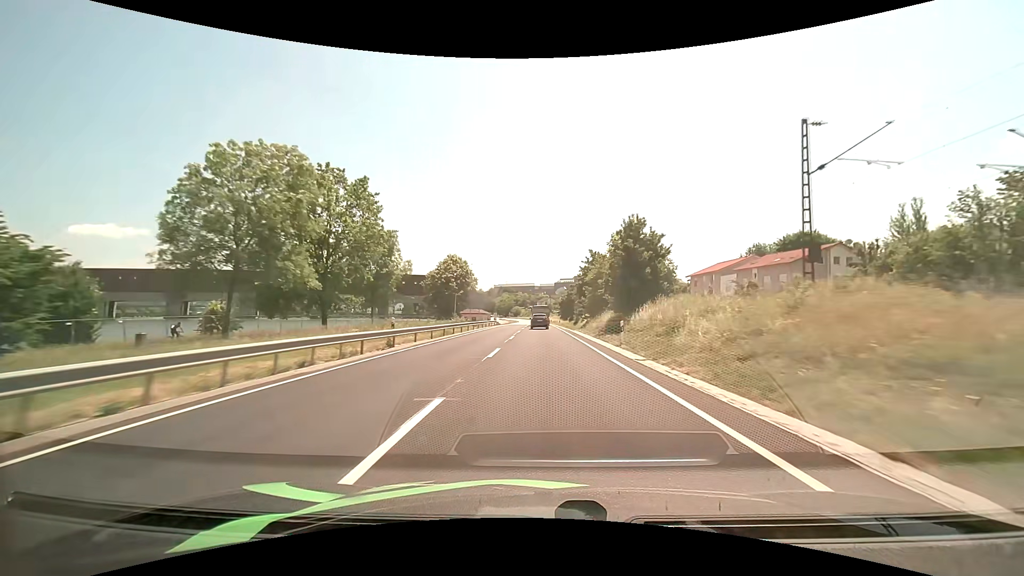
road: primary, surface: asphalt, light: Day
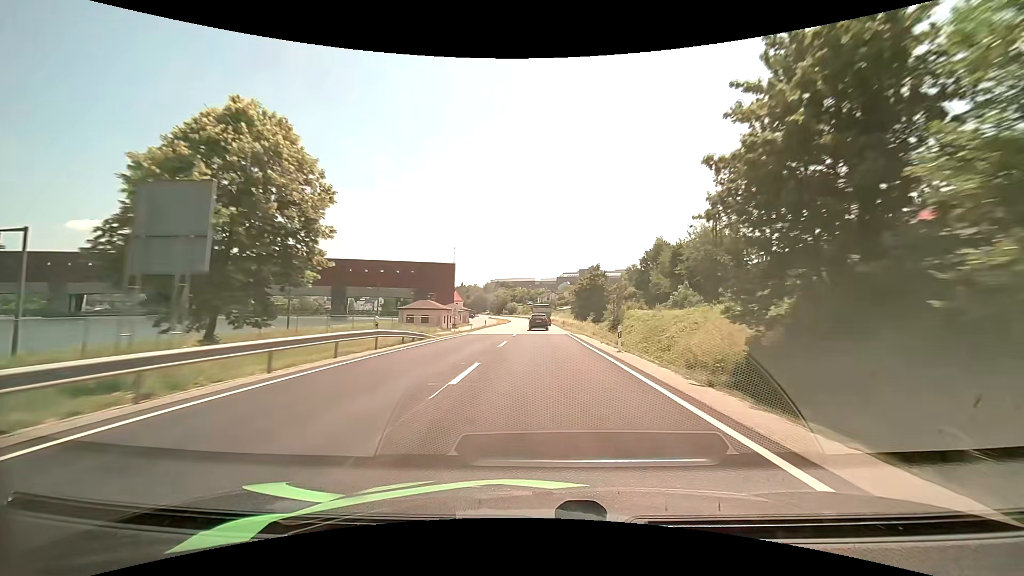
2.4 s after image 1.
(0.0, +53.9) m; 0°
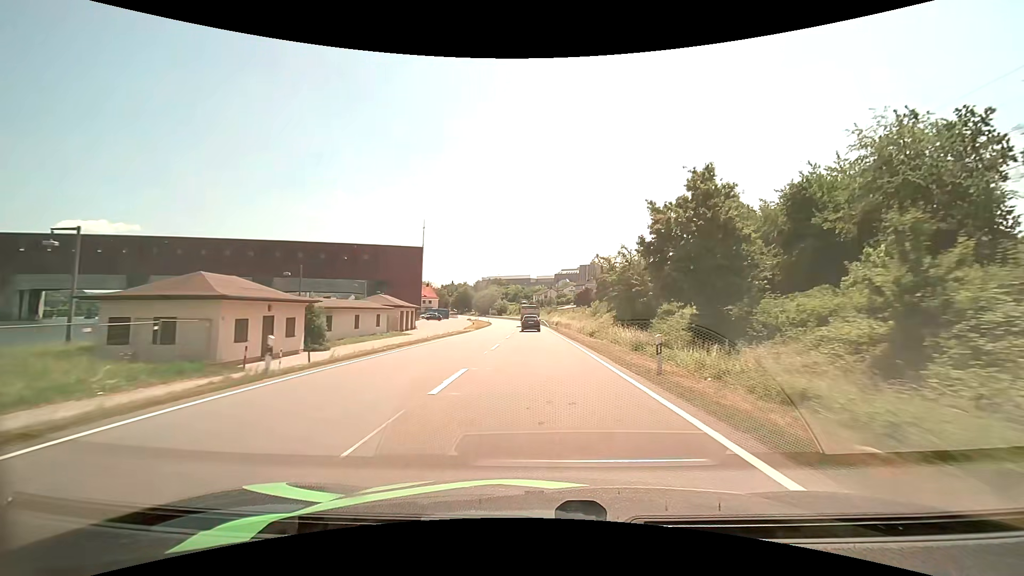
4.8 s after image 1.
(+0.1, +48.7) m; +1°
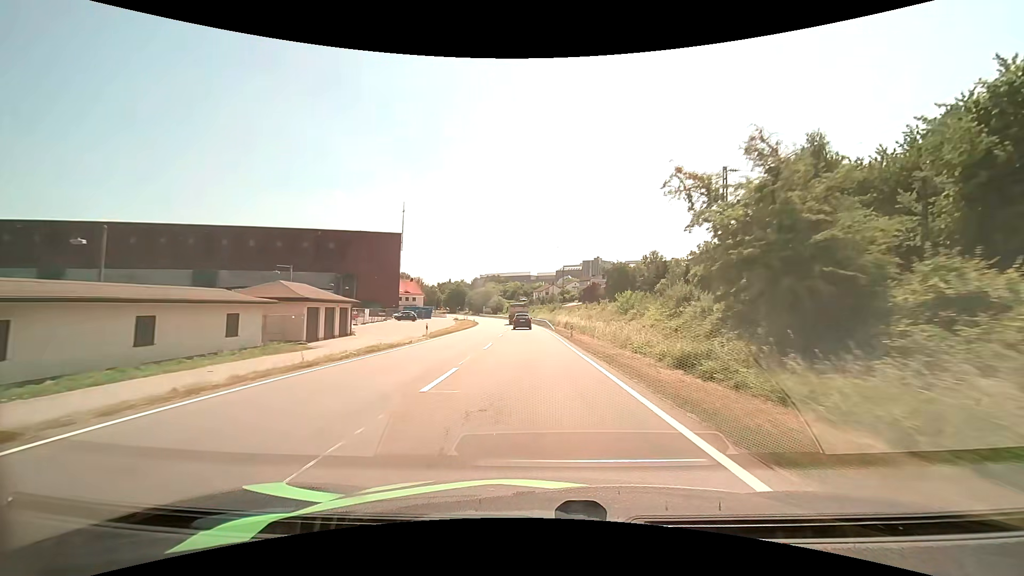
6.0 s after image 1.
(0.0, +23.8) m; 0°
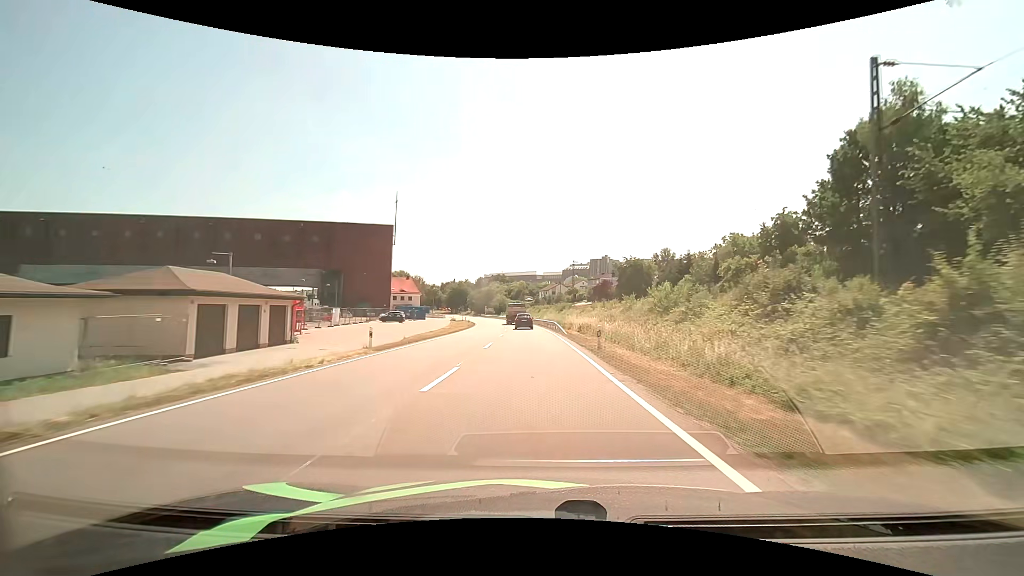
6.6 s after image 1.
(0.0, +12.0) m; -1°
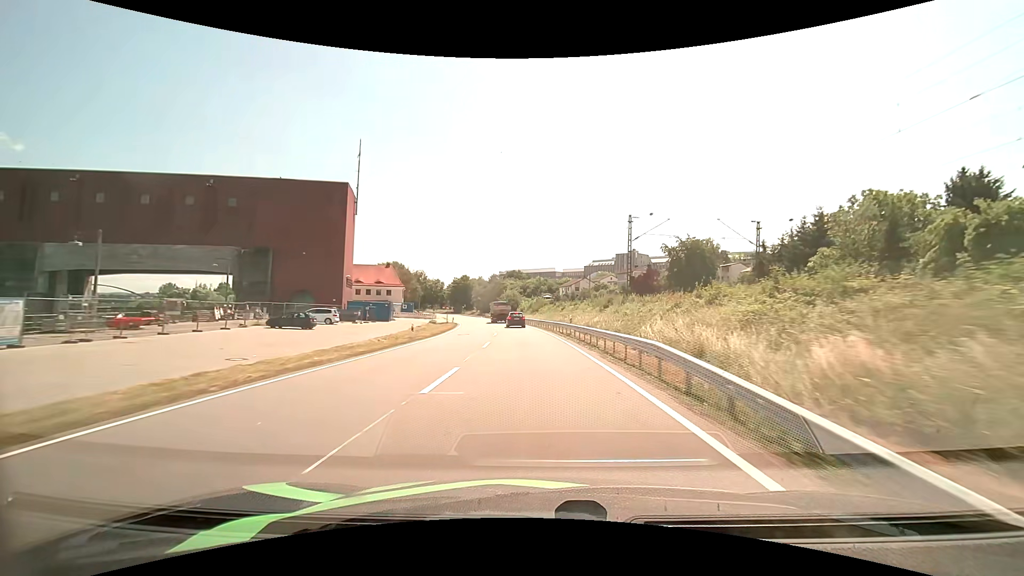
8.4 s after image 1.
(-0.7, +36.5) m; -2°
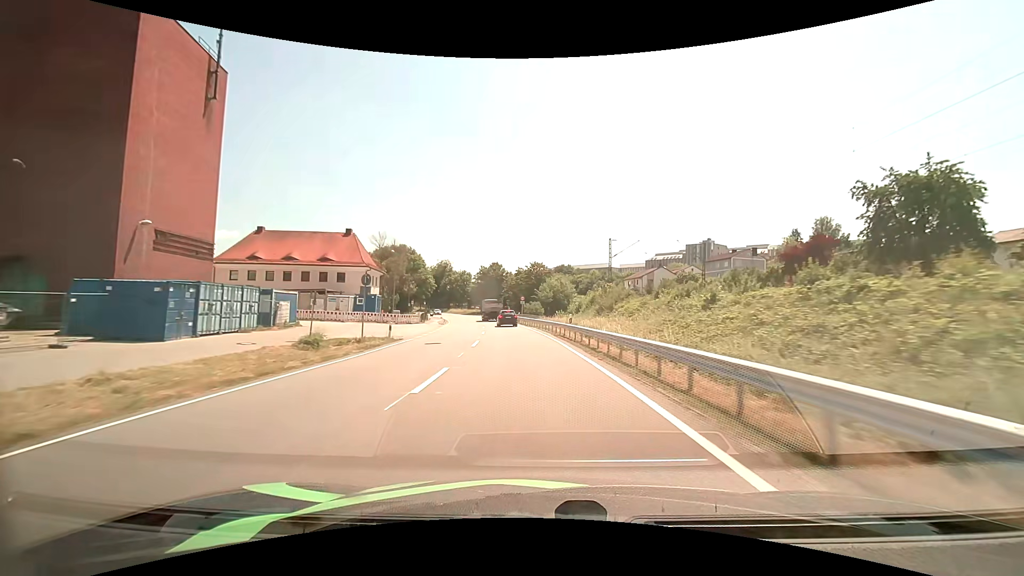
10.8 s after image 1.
(-2.1, +48.2) m; -5°
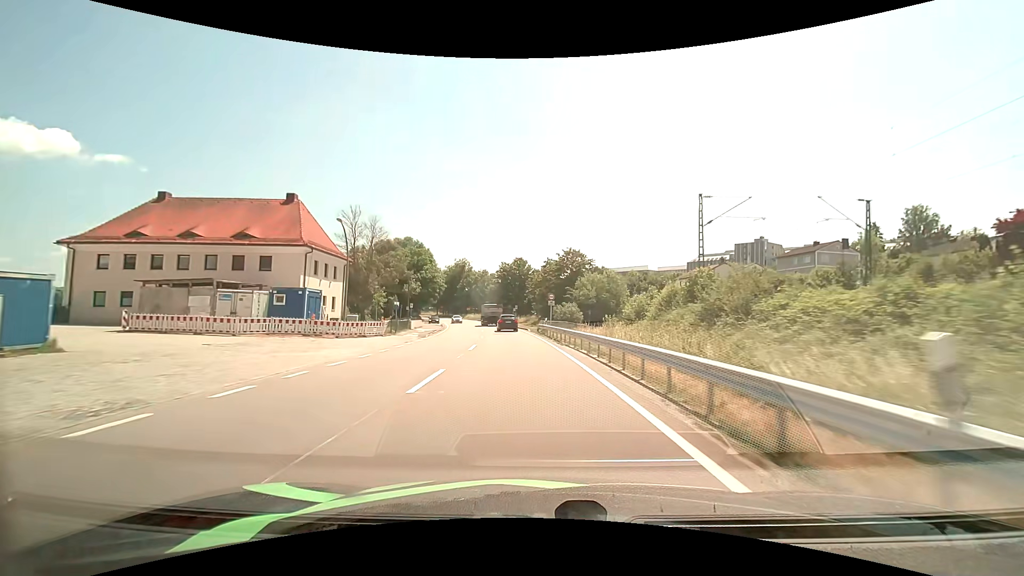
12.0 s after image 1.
(-0.7, +23.4) m; -3°
(0, +10) (-1, +20) (-1, +30) (-2, +40) (-3, +50) (-5, +60) (-6, +70) (-8, +79) (-10, +89) (-13, +99) m
